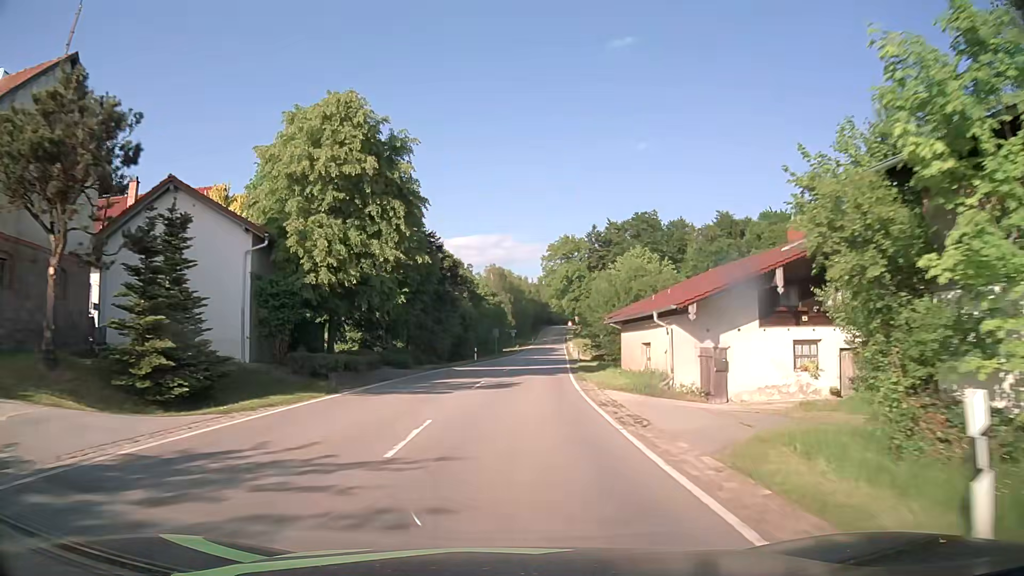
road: tertiary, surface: asphalt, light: Day
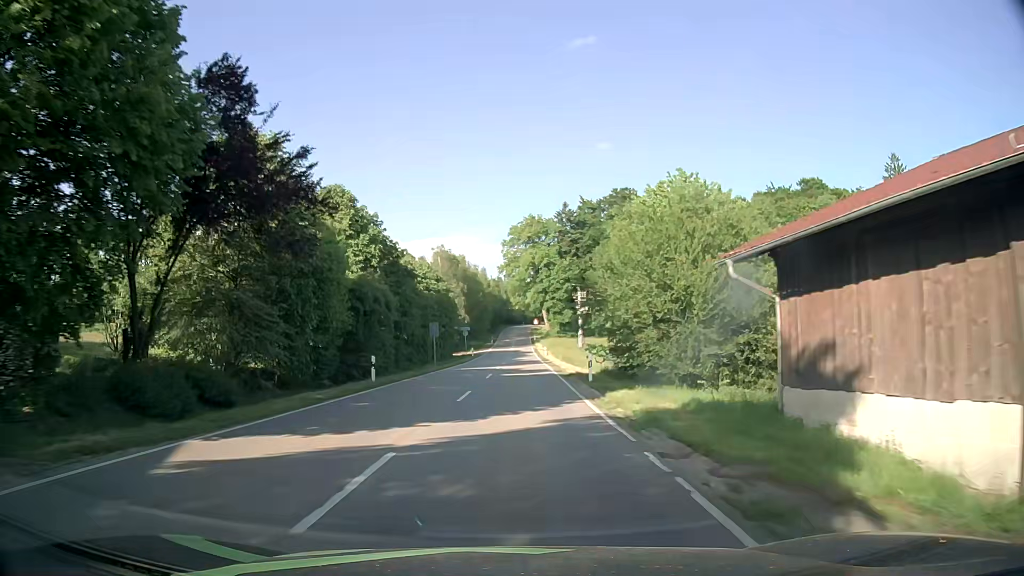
(+1.1, +27.3) m; +4°
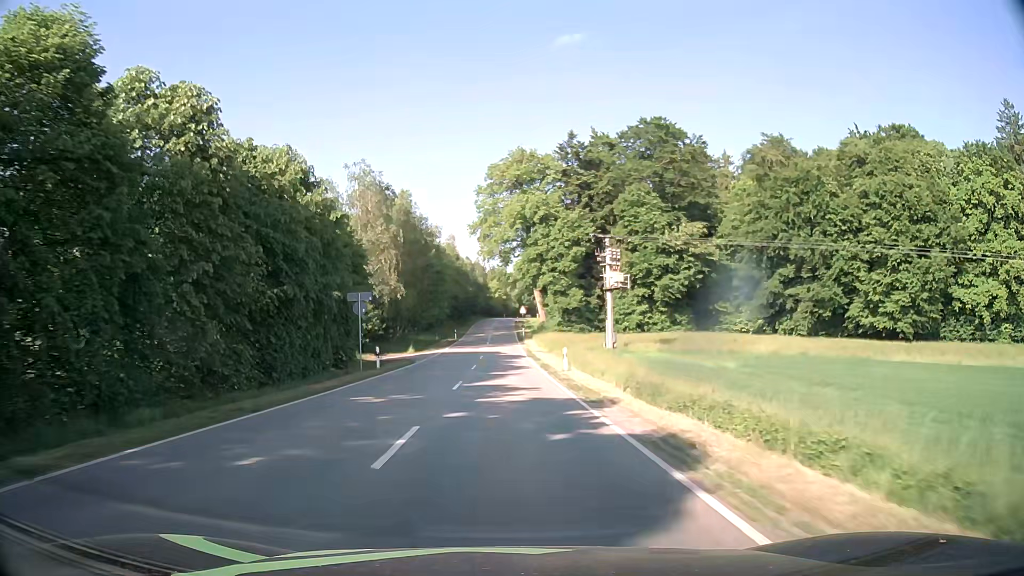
(+1.0, +45.7) m; +2°
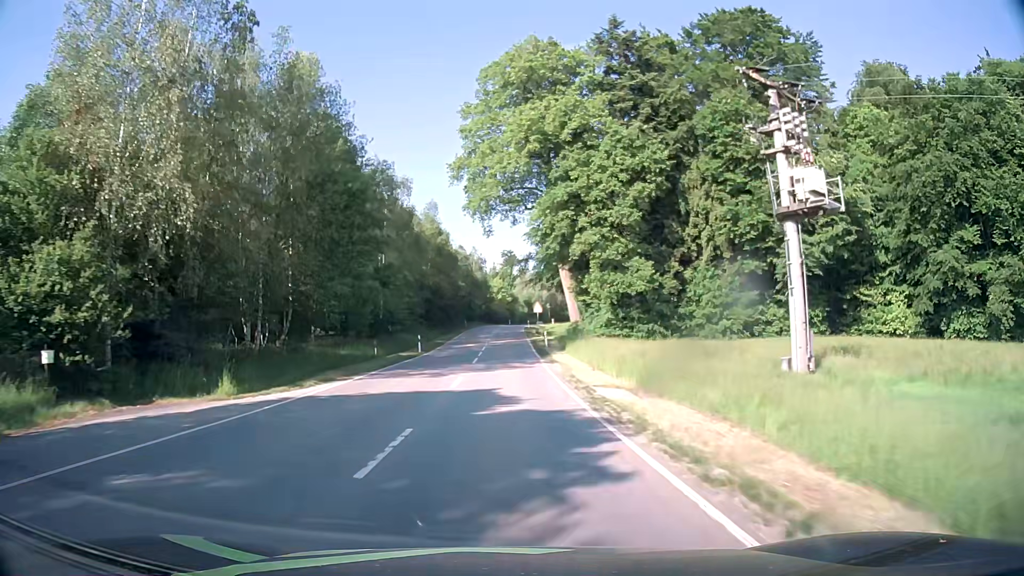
(-0.2, +36.6) m; -1°
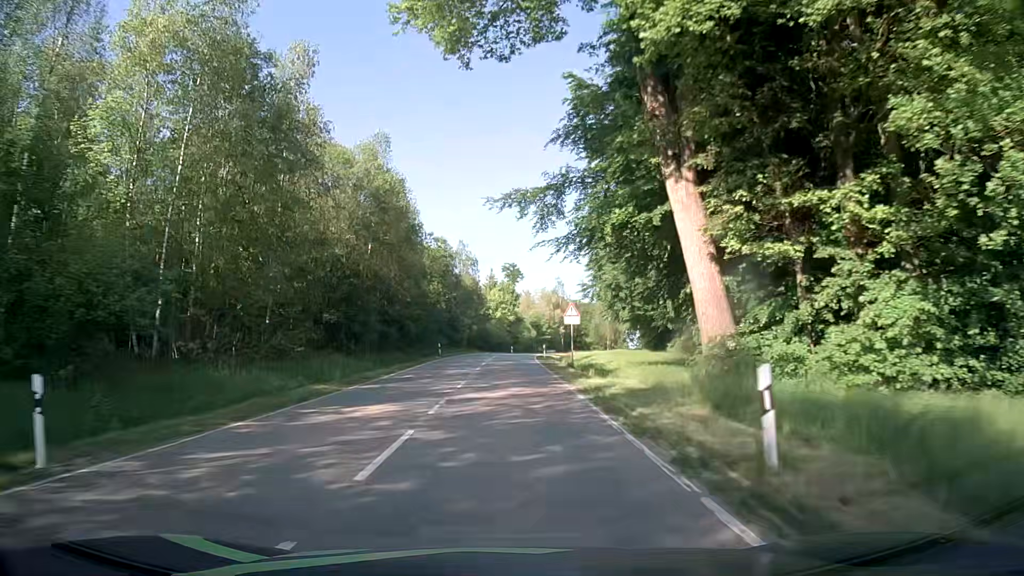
(0.0, +36.0) m; -1°
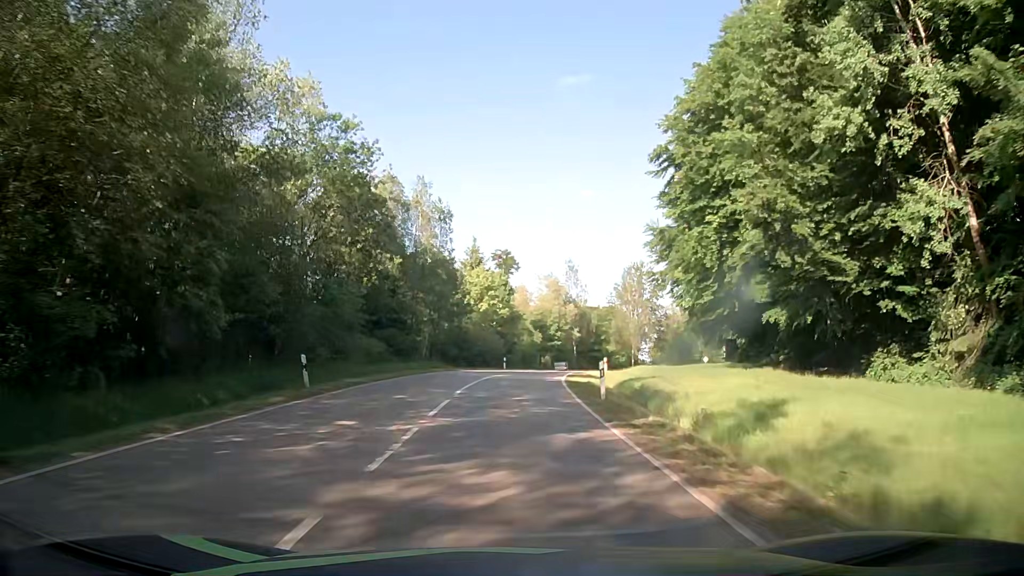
(+0.3, +35.6) m; +1°
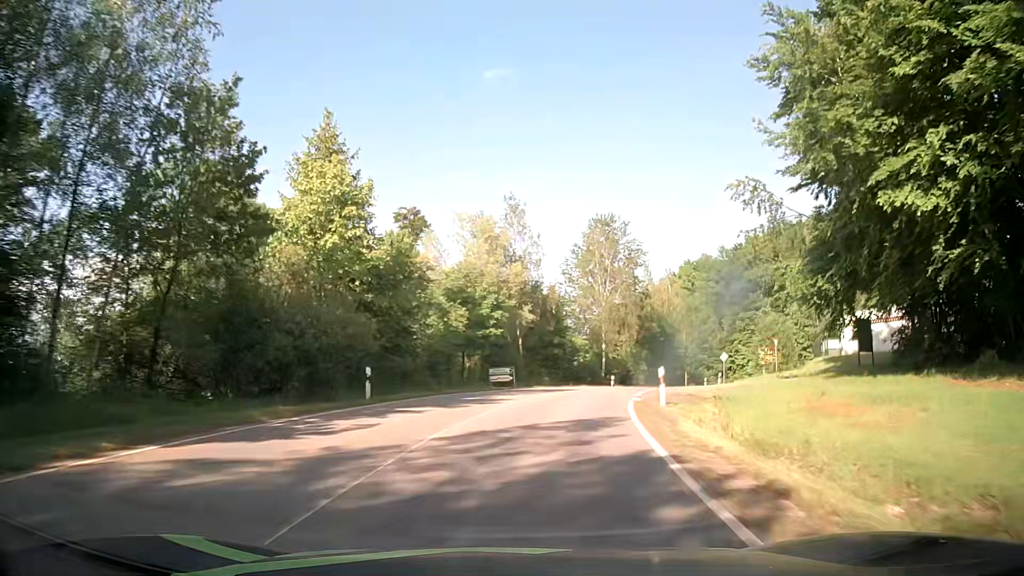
(+1.2, +36.1) m; +6°
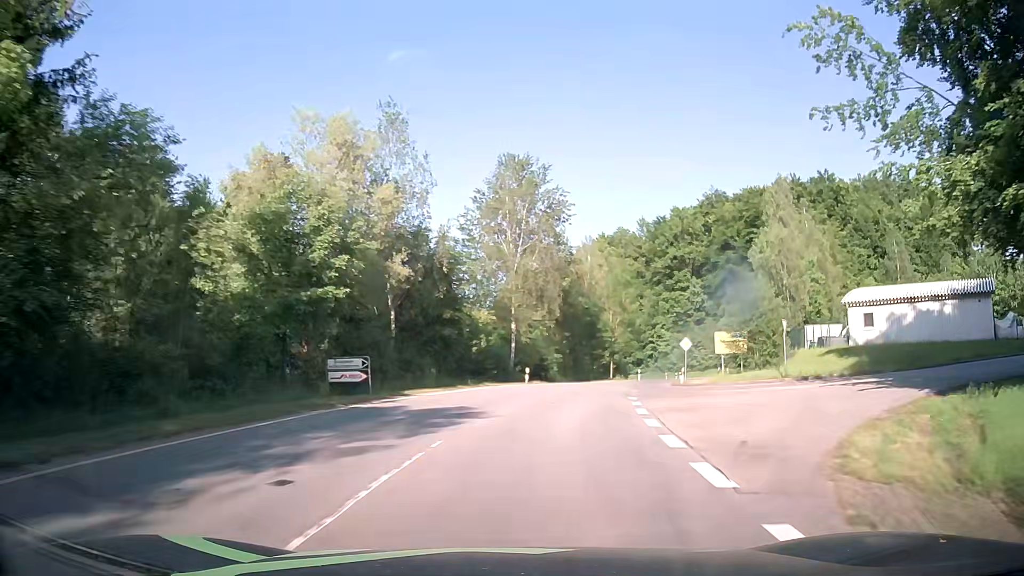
(+1.1, +18.2) m; +9°
(0, +10) (+2, +20) (+4, +30) (+7, +39) (+10, +49) (+15, +58) (+20, +66) (+25, +75) (+28, +84) (+30, +94) m
